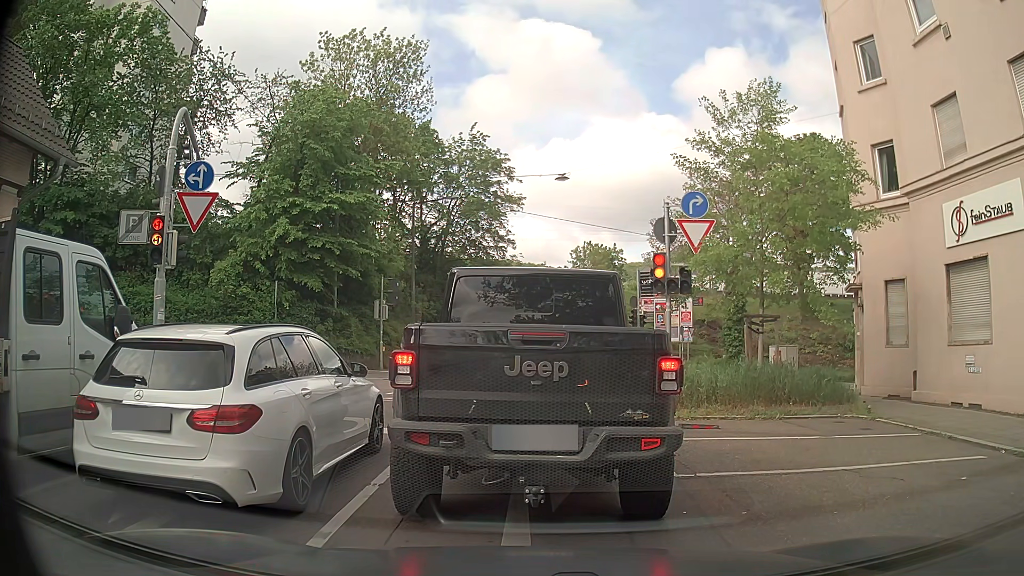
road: residential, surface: asphalt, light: Day
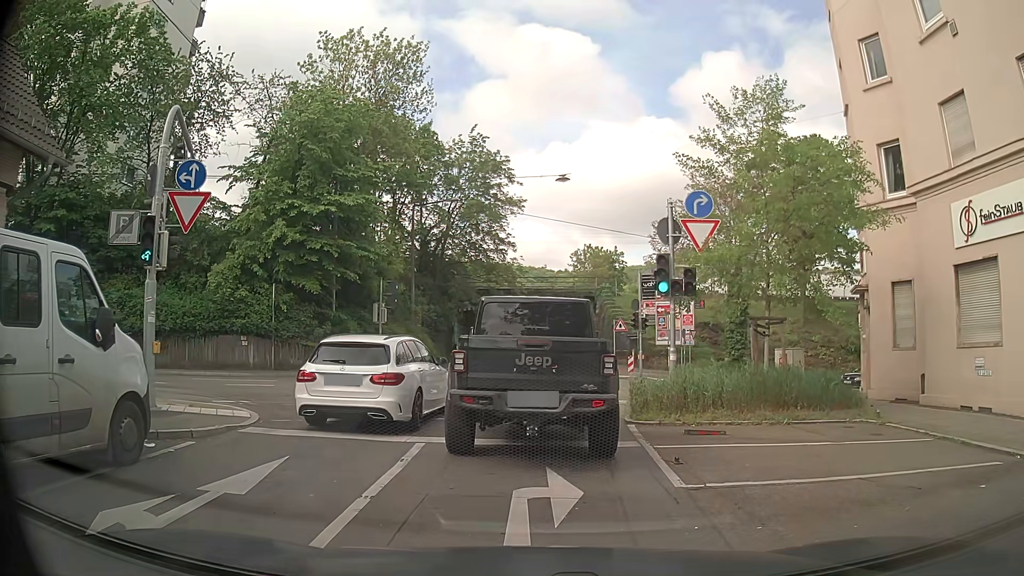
(0.0, +0.4) m; 0°
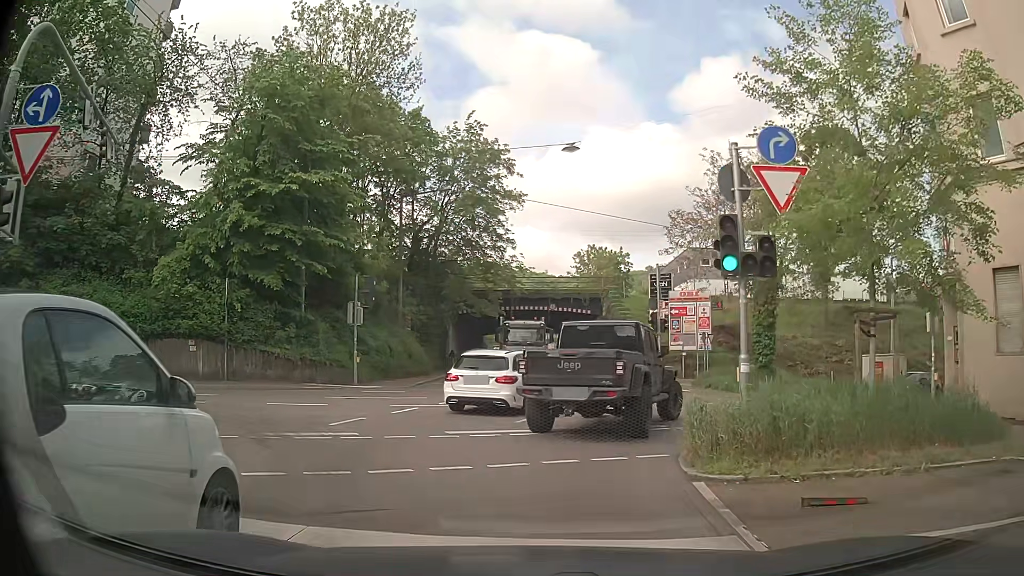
(0.0, +5.1) m; 0°
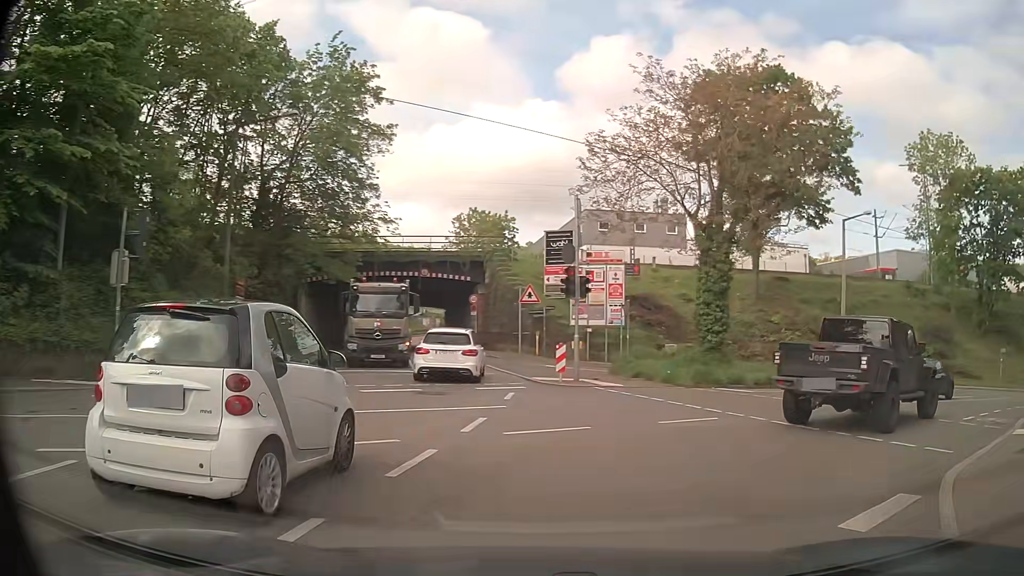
(+0.3, +10.1) m; +10°
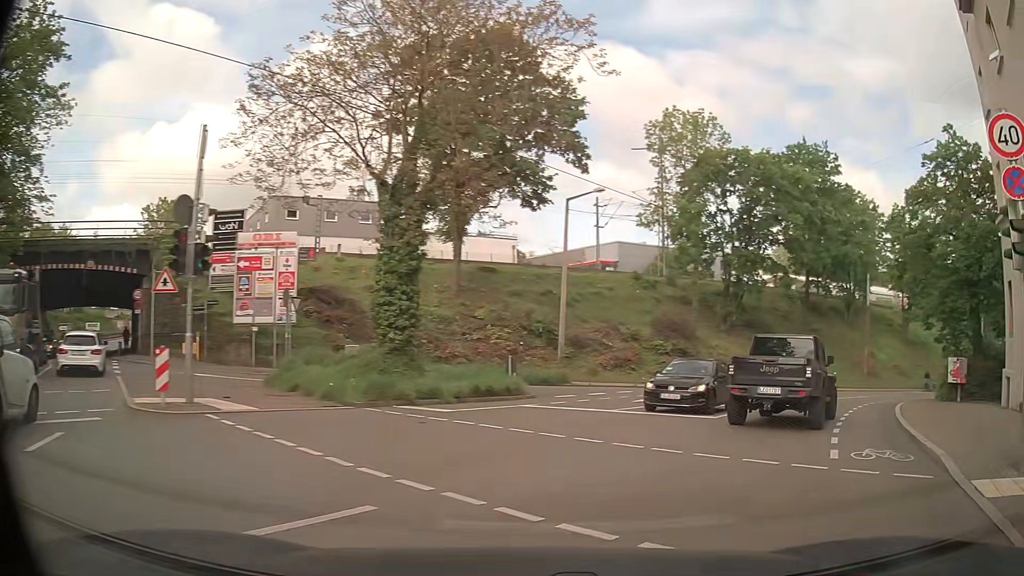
(+1.5, +6.5) m; +26°
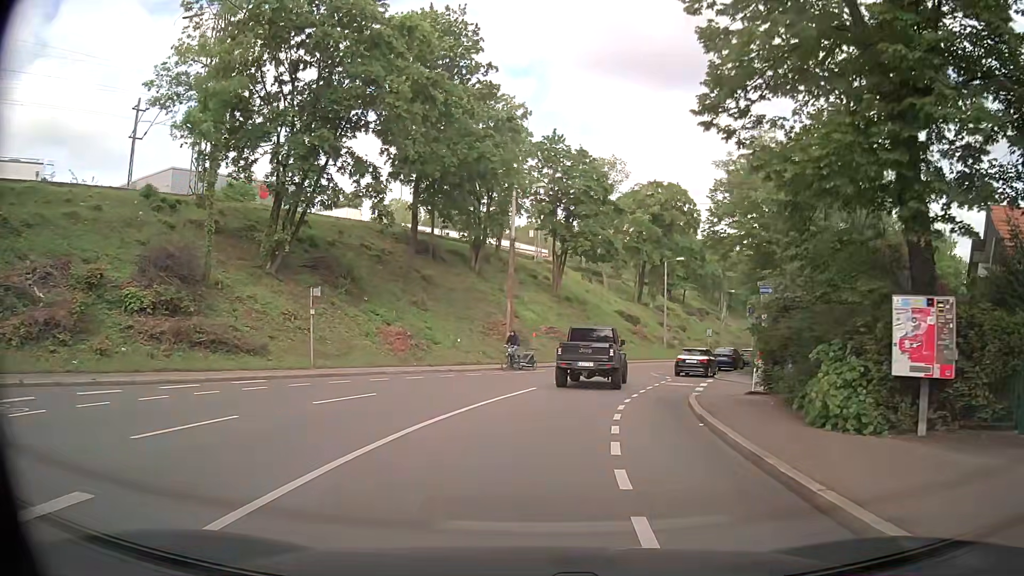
(+8.5, +19.9) m; +33°
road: secondary
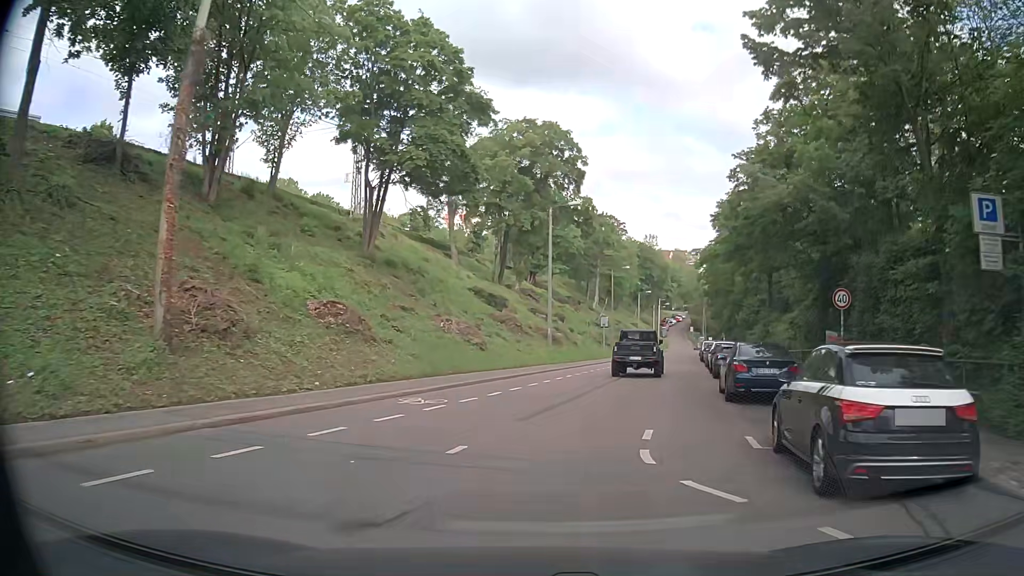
(+2.5, +26.8) m; +12°
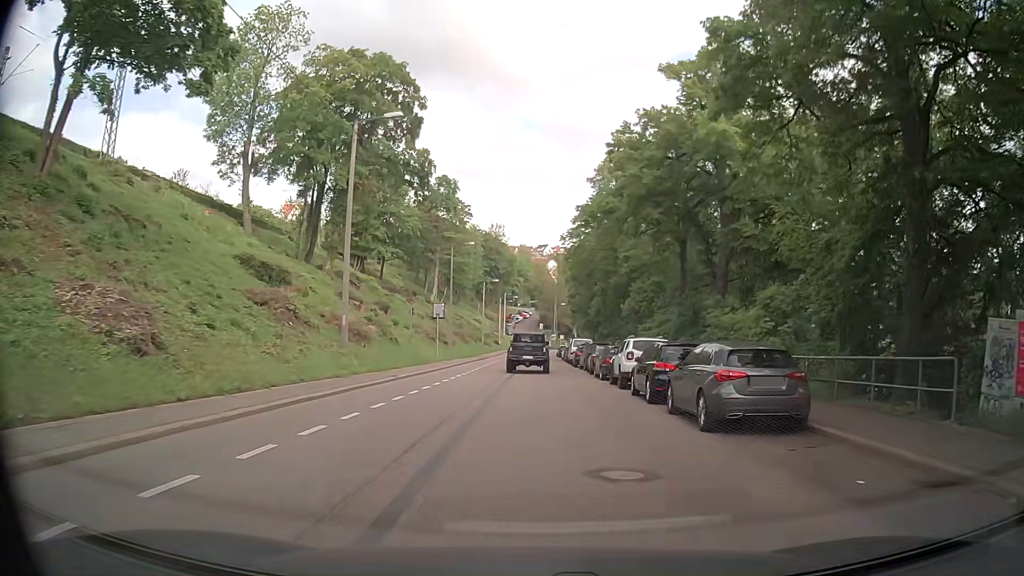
(+2.0, +17.2) m; +15°
(0, +10) (0, +20) (0, +30) (0, +40) (0, +50) (0, +60) (0, +70) (0, +80) (0, +90) (+1, +100) m
